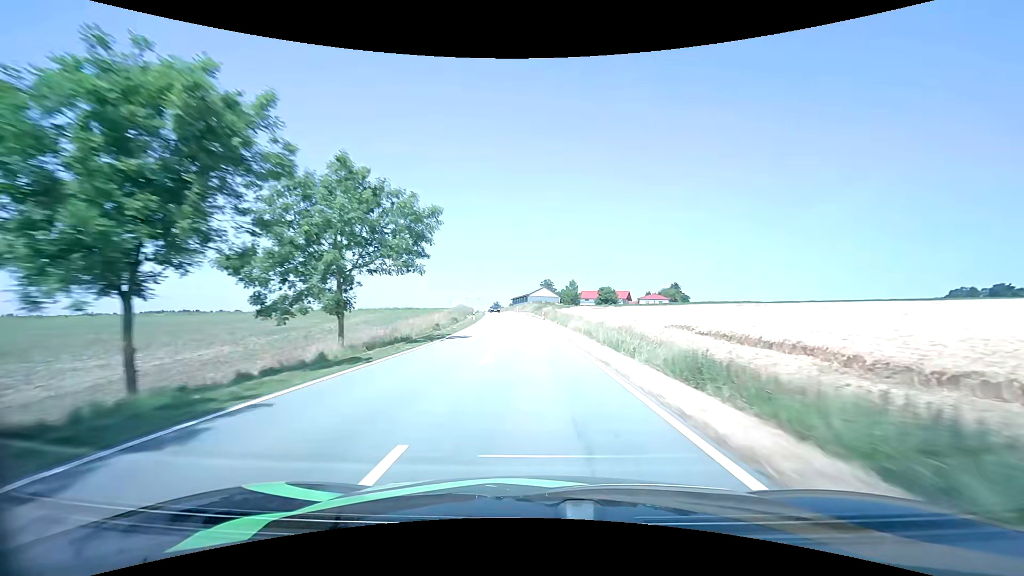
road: tertiary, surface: asphalt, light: Day
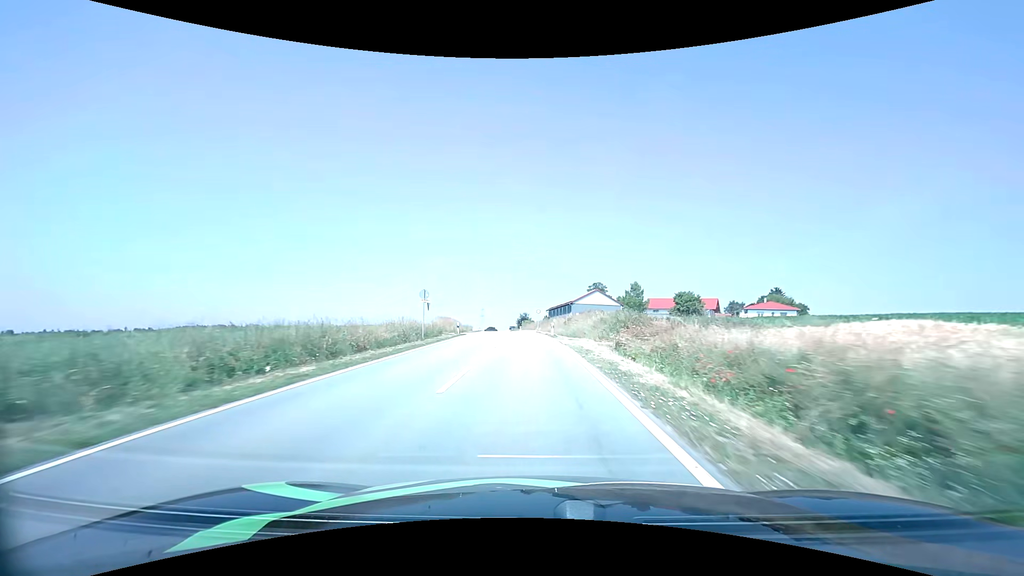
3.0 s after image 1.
(-1.8, +66.2) m; -4°
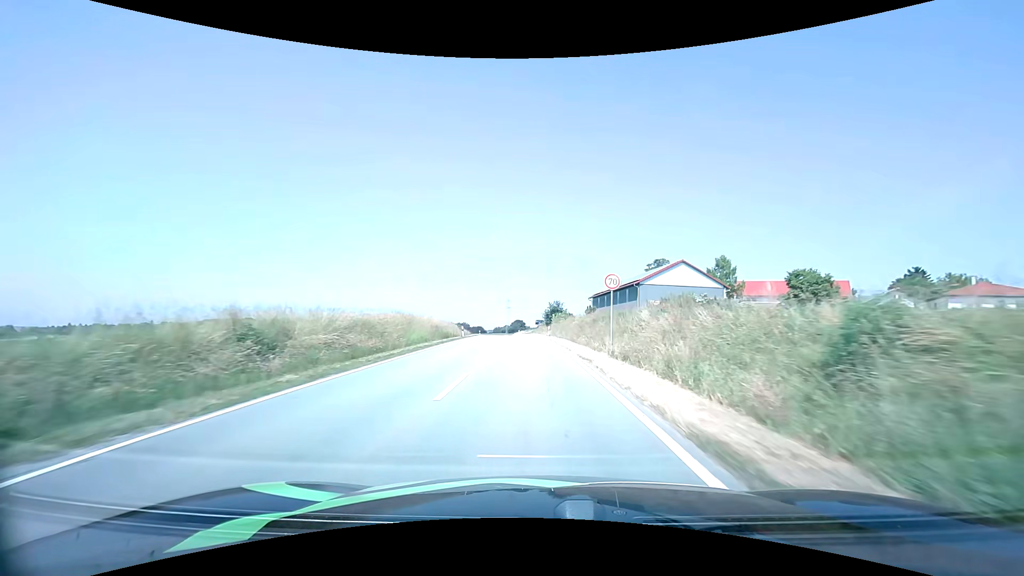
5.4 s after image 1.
(-1.5, +49.9) m; -4°
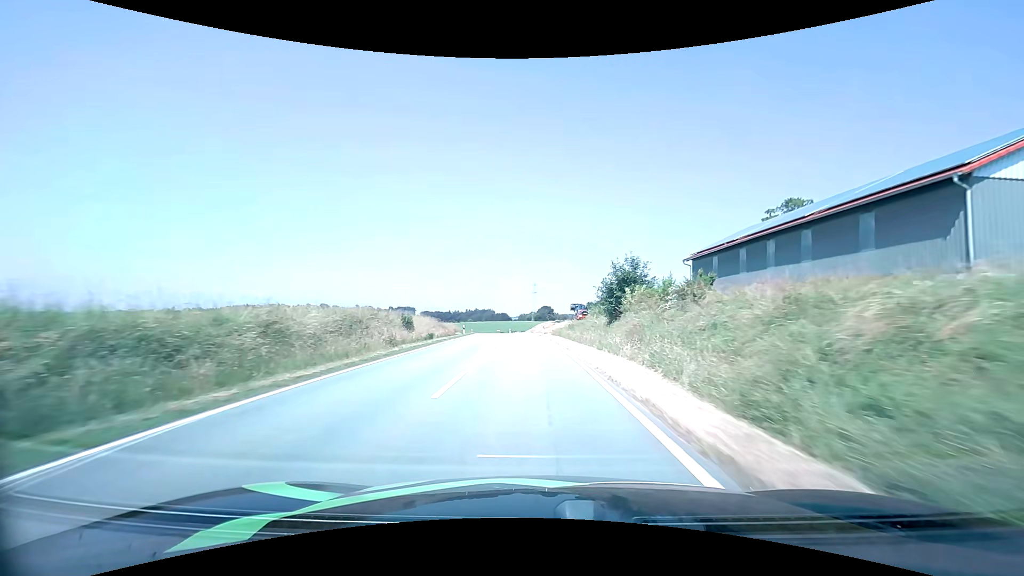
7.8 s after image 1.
(-1.4, +49.7) m; -3°
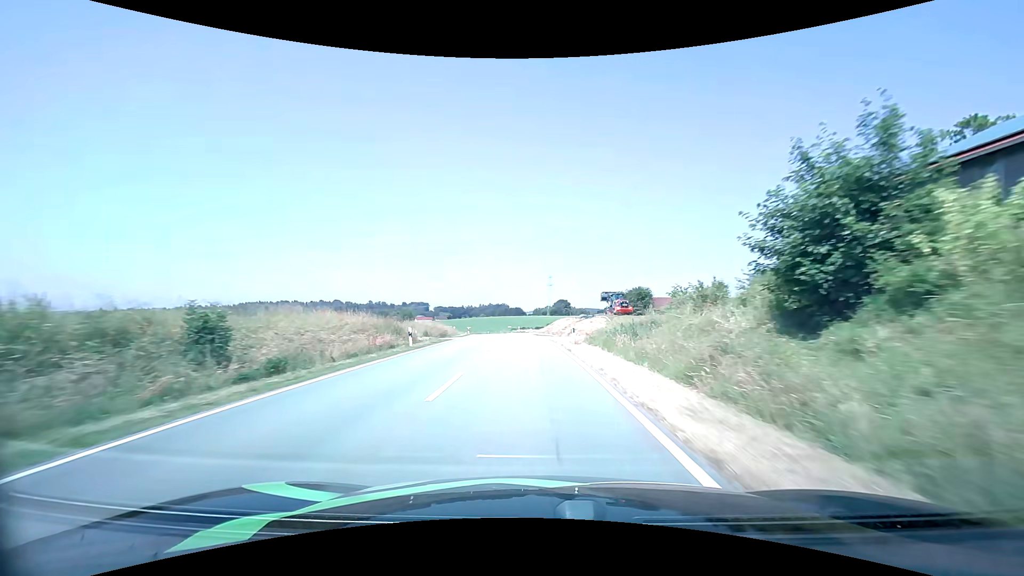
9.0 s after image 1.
(-0.4, +25.0) m; -2°
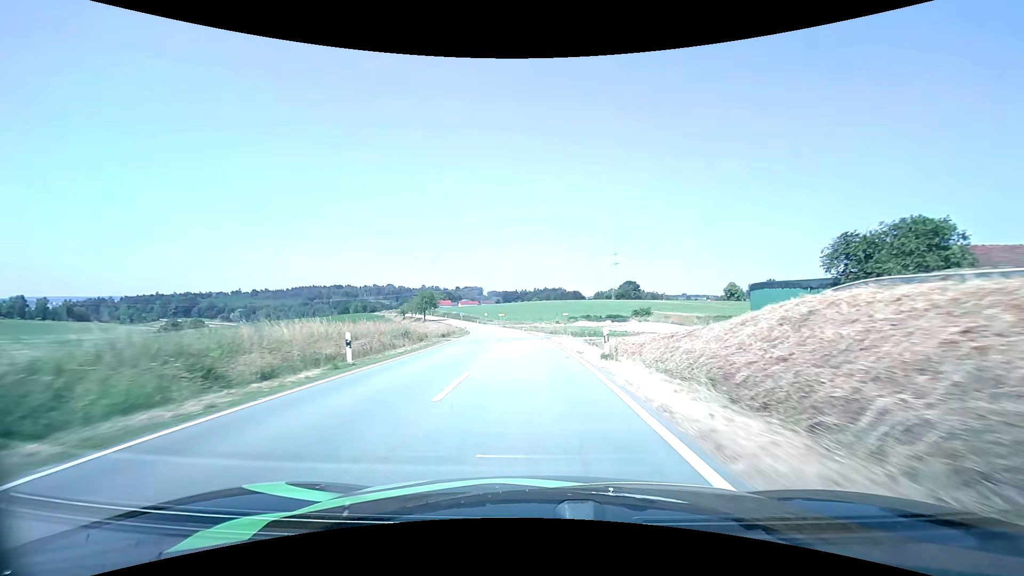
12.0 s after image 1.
(-3.1, +61.7) m; -7°
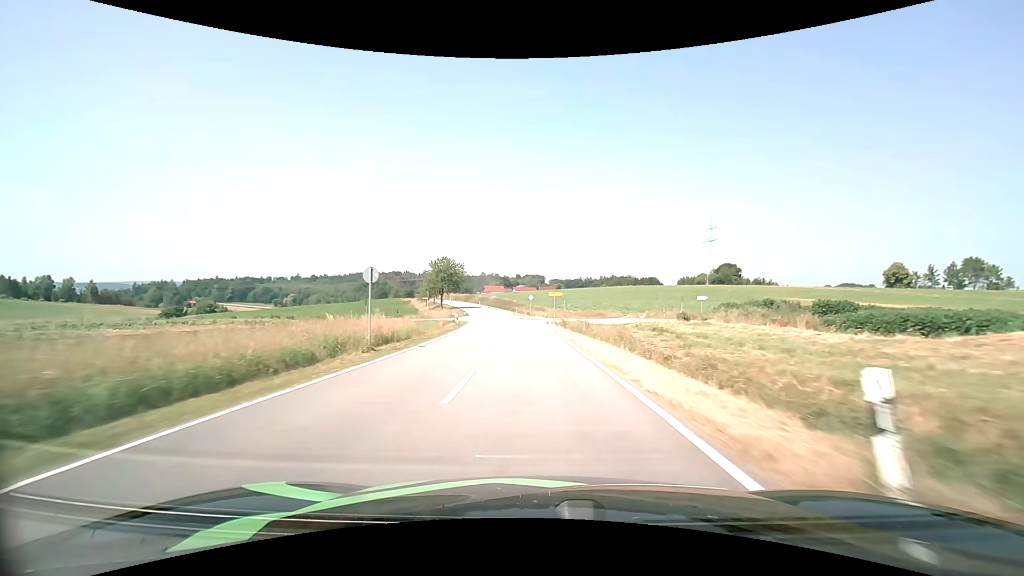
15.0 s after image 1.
(-3.7, +62.9) m; -7°
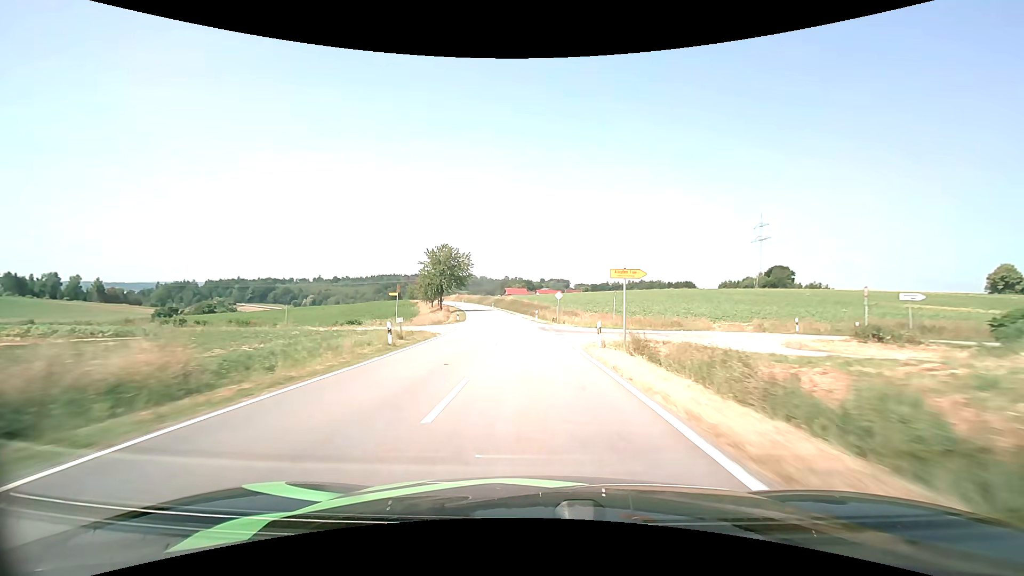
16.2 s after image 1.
(-0.7, +25.8) m; -3°
(0, +10) (0, +20) (-1, +30) (-2, +40) (-2, +50) (-4, +60) (-5, +70) (-6, +80) (-8, +89) (-10, +99) m
